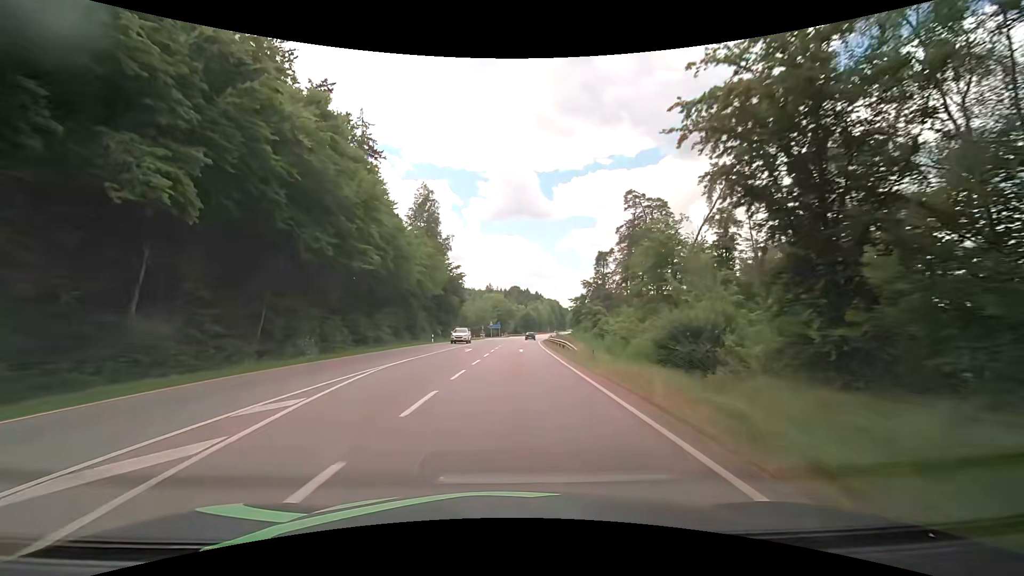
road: secondary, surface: asphalt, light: Day
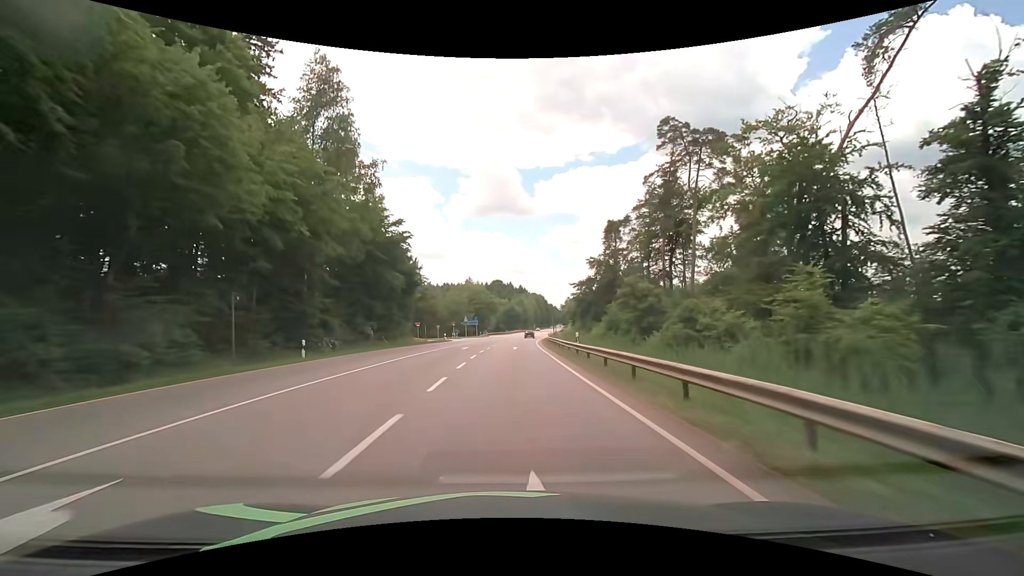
(+0.6, +32.4) m; +2°
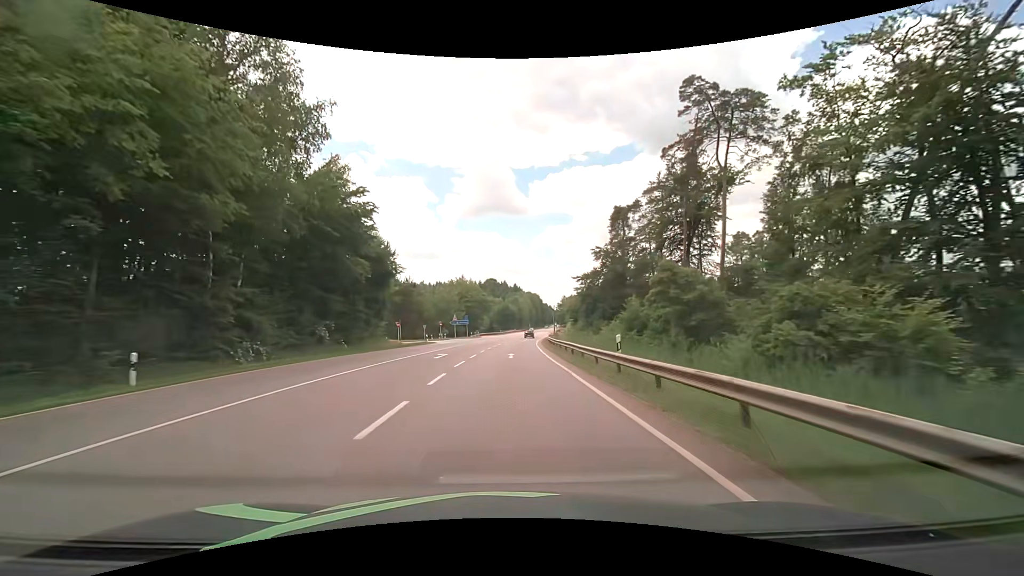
(0.0, +10.8) m; +1°
(0, +10) (0, +20) (0, +30) (+1, +40) (+1, +50) (+2, +60) (+2, +70) (+3, +80) (+4, +90) (+5, +100) m
